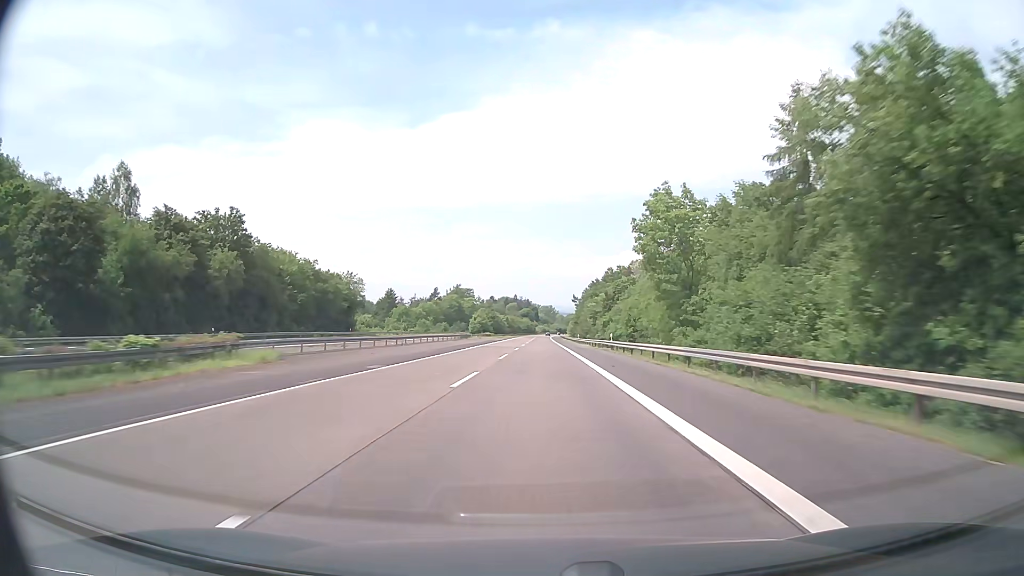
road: motorway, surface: asphalt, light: Day
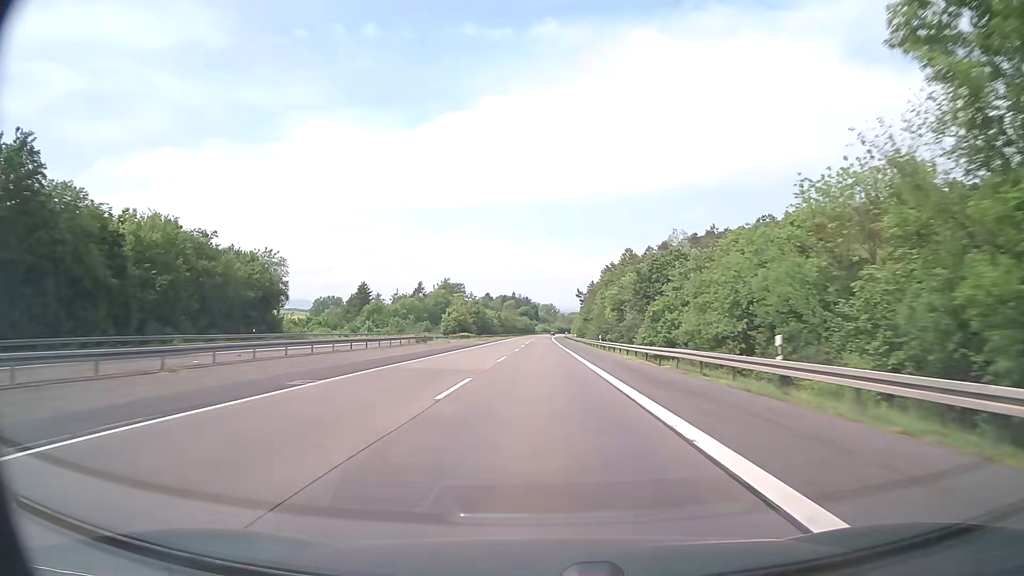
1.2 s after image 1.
(0.0, +38.0) m; 0°
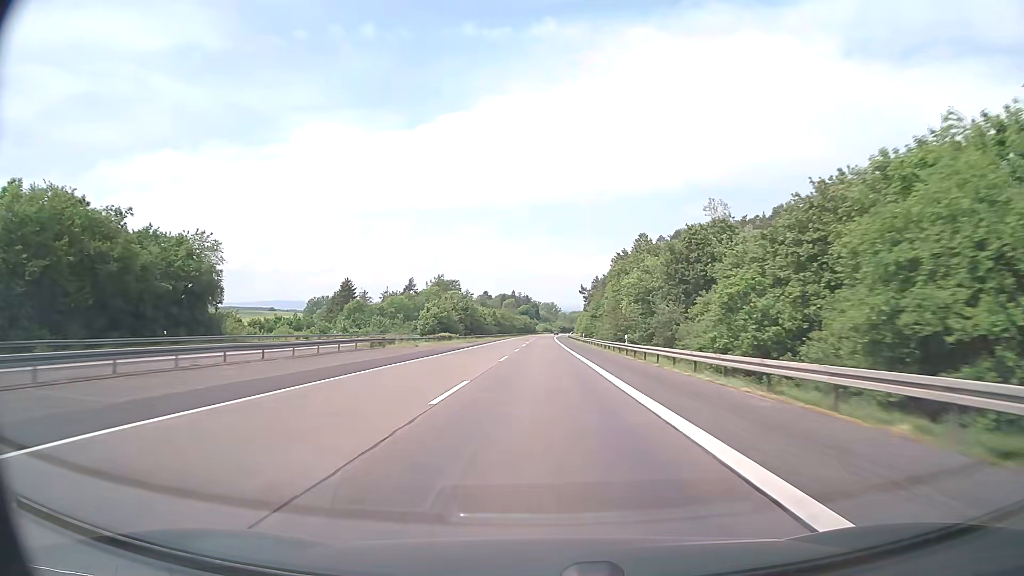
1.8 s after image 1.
(0.0, +19.0) m; 0°
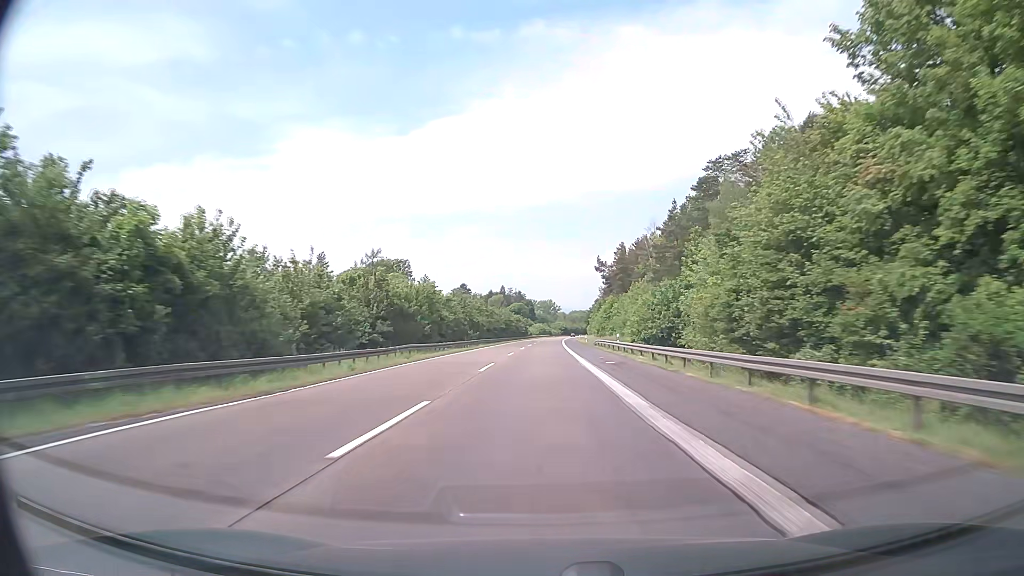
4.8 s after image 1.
(+0.3, +95.2) m; 0°
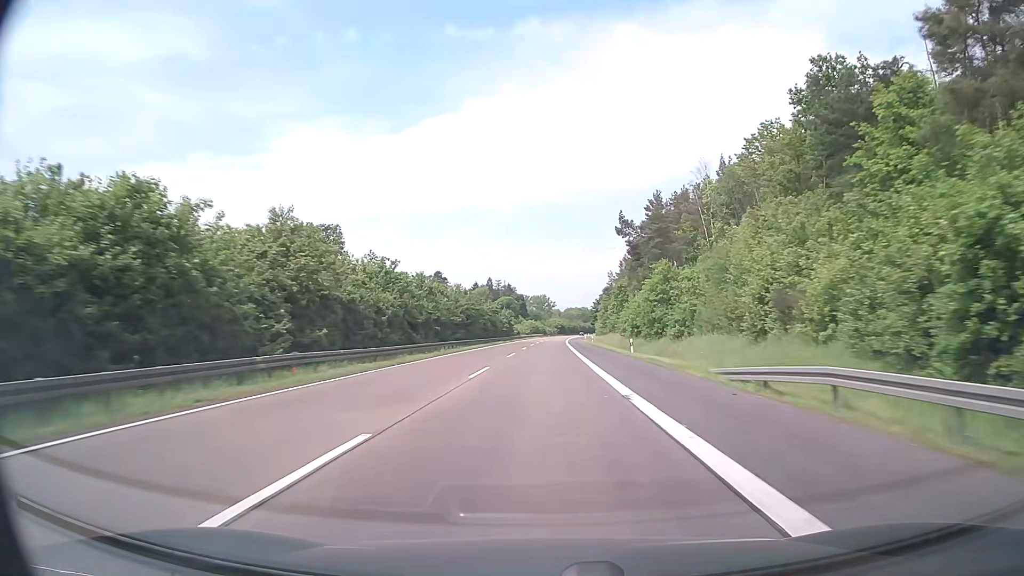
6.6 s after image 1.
(+0.3, +57.0) m; +1°
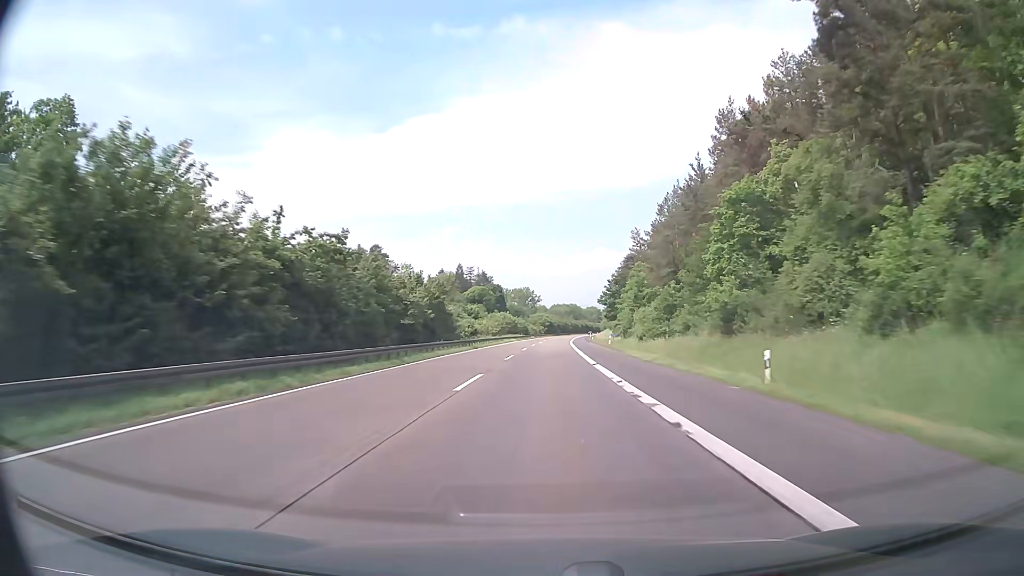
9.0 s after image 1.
(+0.7, +76.0) m; +1°
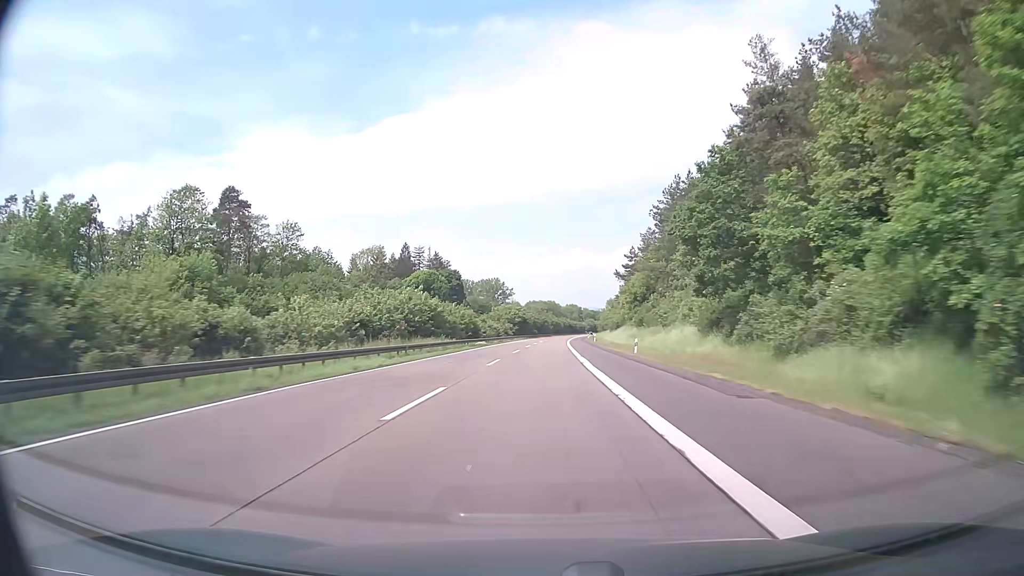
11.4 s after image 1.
(+1.4, +76.2) m; +2°
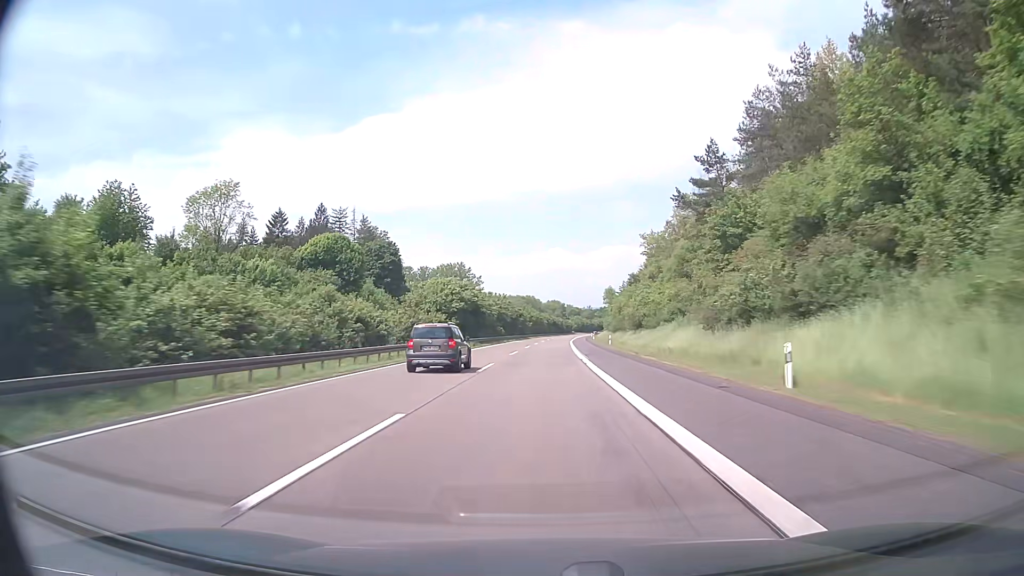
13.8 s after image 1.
(+1.1, +76.3) m; +2°
(0, +10) (0, +20) (0, +30) (0, +40) (+1, +50) (+1, +60) (+1, +70) (+2, +80) (+2, +90) (+2, +100) m
